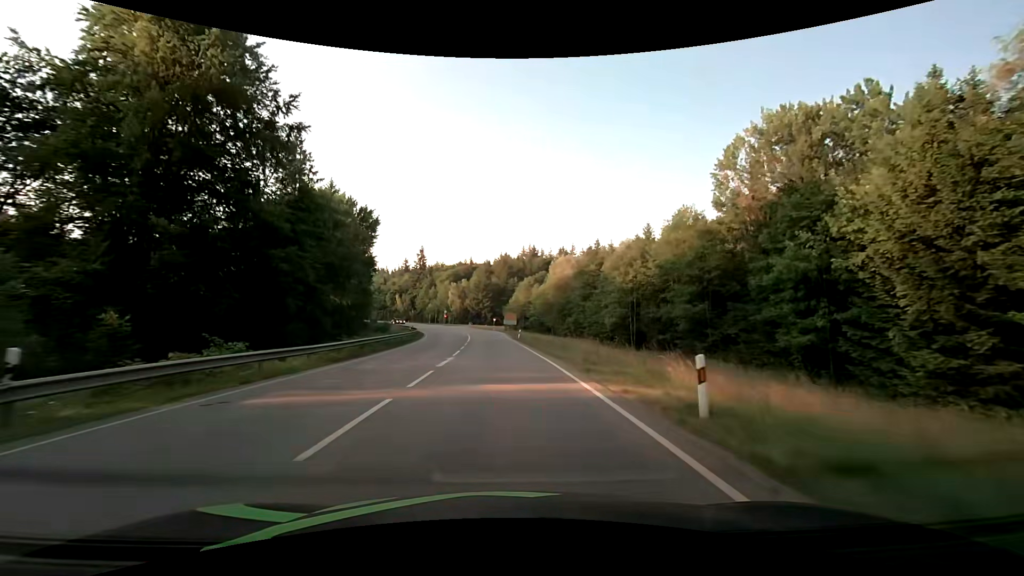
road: secondary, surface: asphalt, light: Day
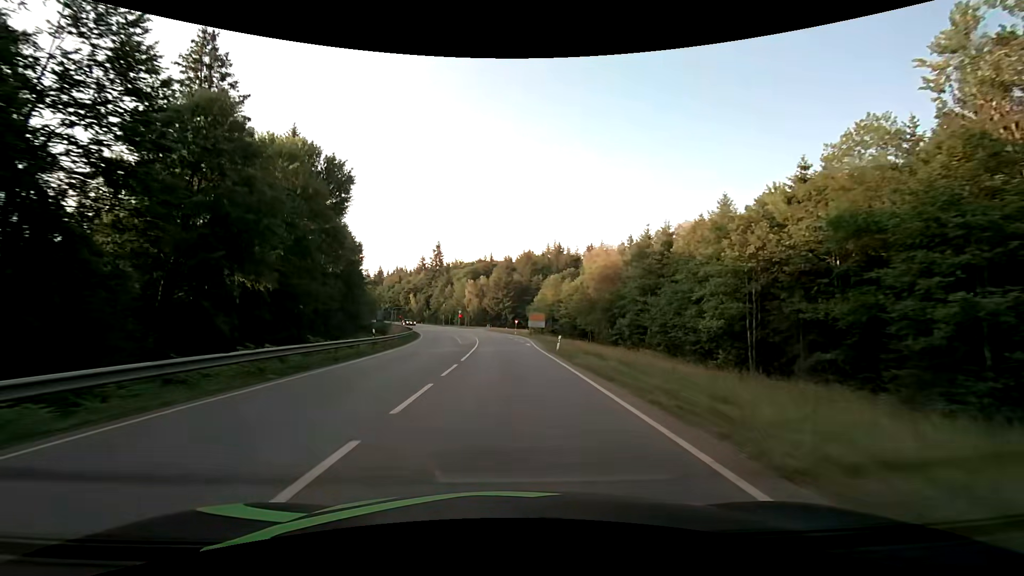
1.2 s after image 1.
(-0.5, +21.5) m; -3°
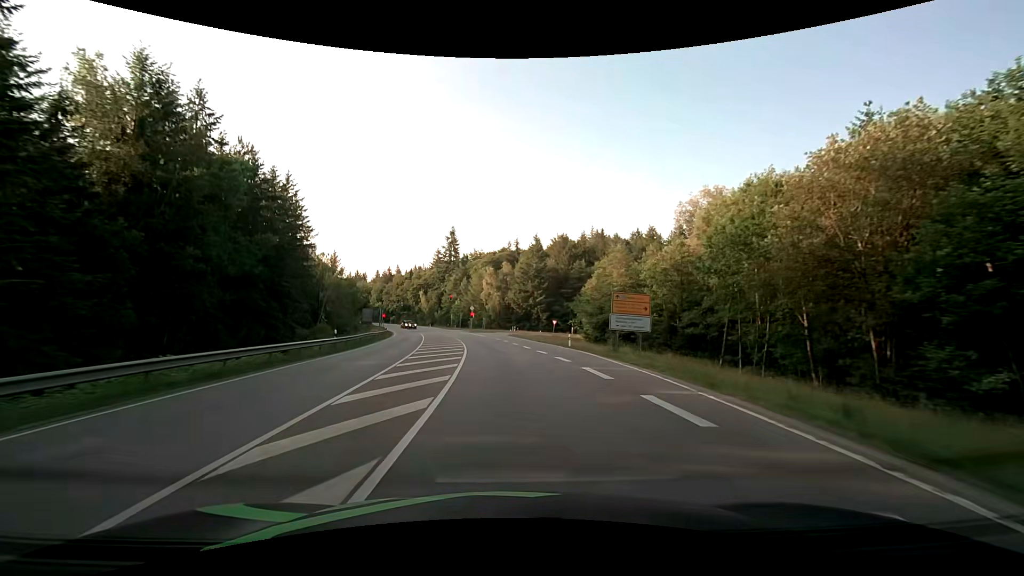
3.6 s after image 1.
(-1.1, +42.6) m; -3°
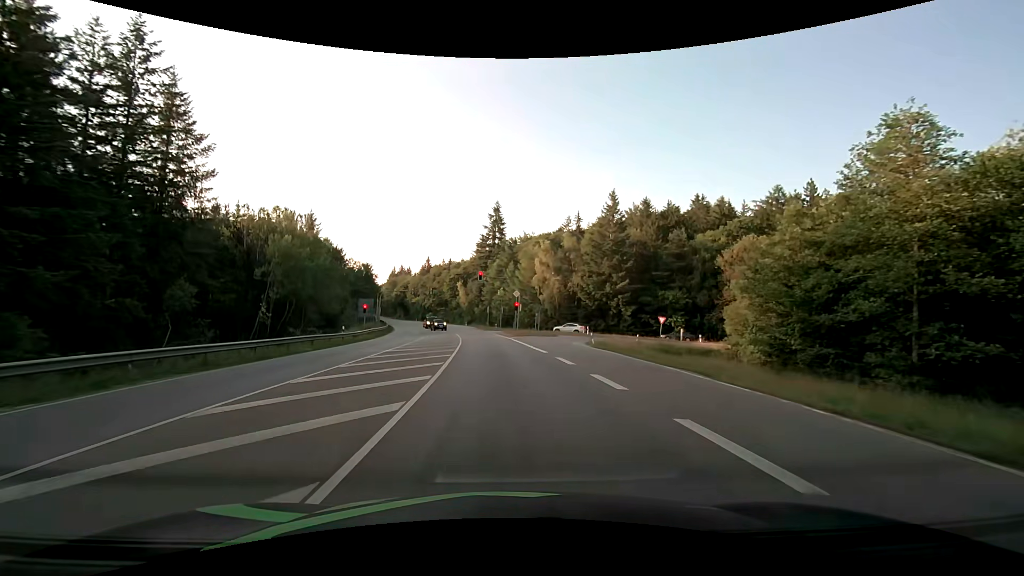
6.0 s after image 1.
(-1.7, +38.6) m; -6°
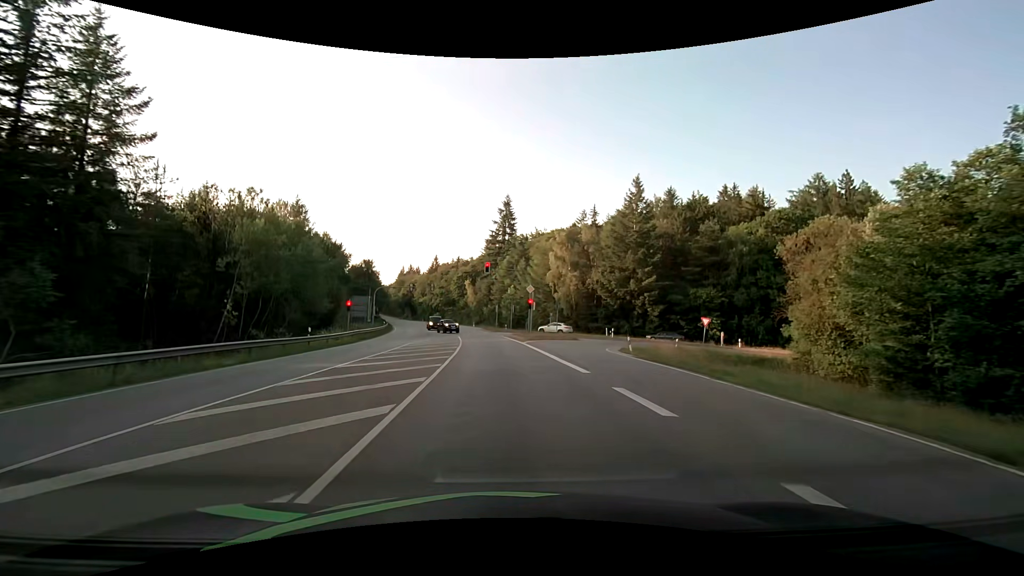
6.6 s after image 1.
(-0.1, +8.6) m; -1°
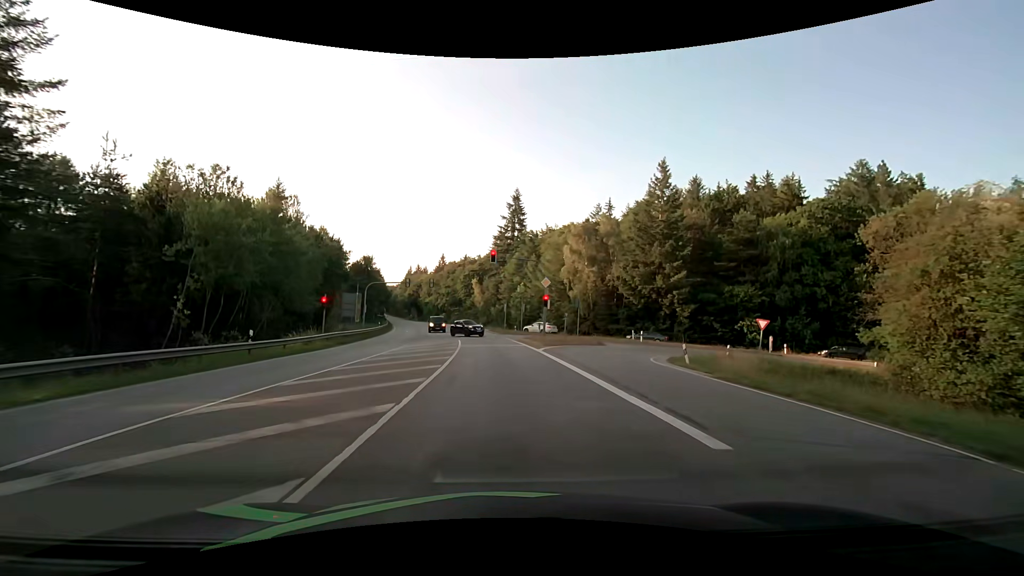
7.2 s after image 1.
(-0.1, +7.9) m; -1°
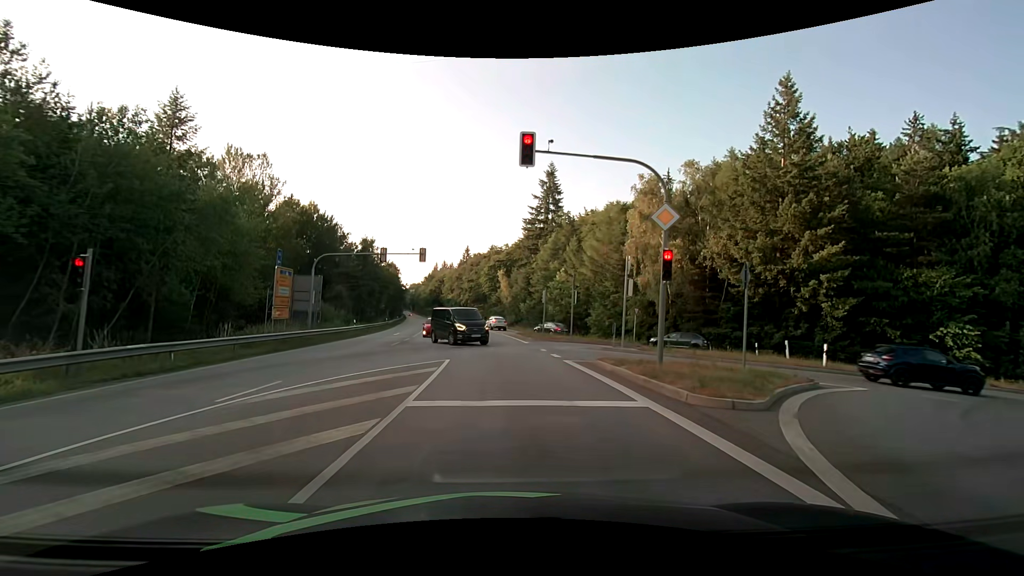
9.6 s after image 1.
(-0.6, +21.5) m; -4°
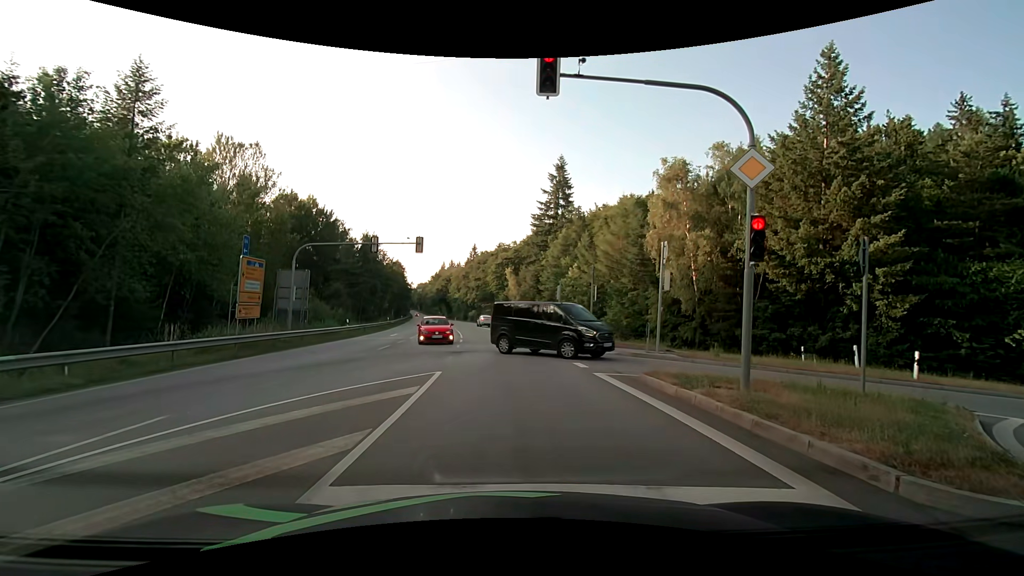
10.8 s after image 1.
(0.0, +4.1) m; -2°
(0, +10) (0, +20) (0, +30) (-1, +40) (-2, +50) (-3, +60) (-4, +70) (-5, +80) (-7, +90) (-8, +99) m
